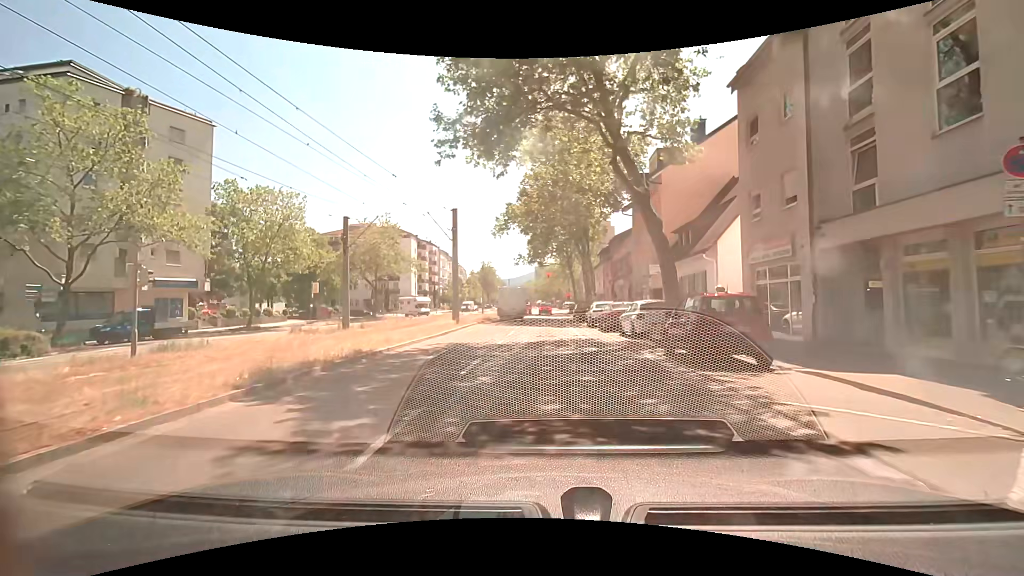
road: tertiary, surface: asphalt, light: Day
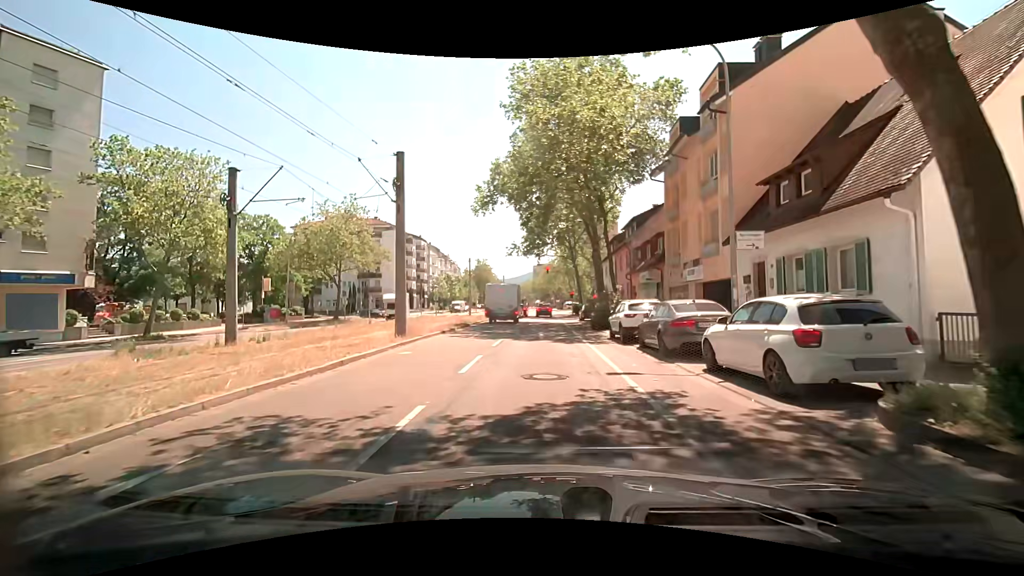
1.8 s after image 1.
(+0.1, +11.7) m; +1°
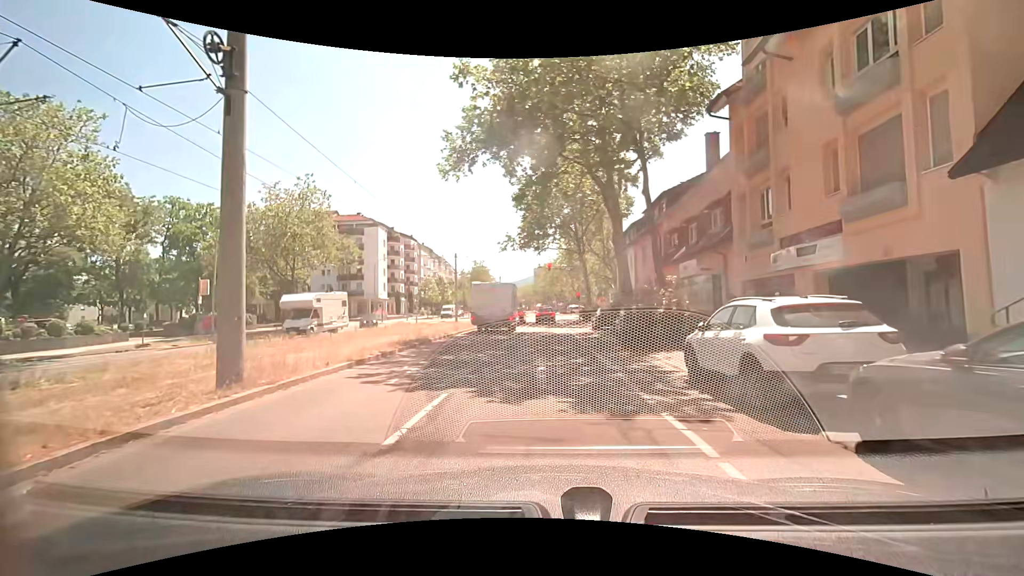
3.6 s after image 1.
(0.0, +10.7) m; 0°
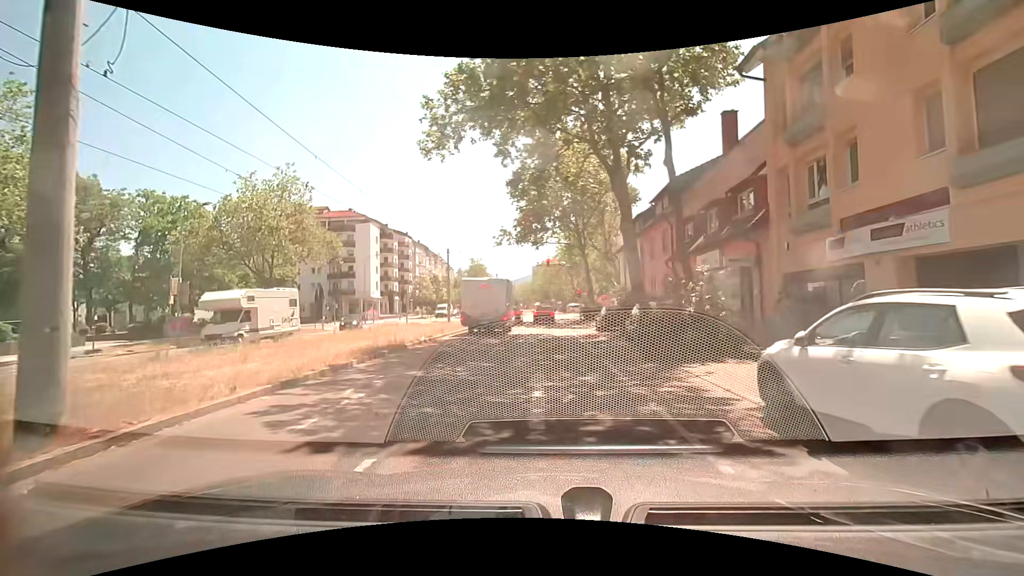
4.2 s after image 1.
(0.0, +3.3) m; +1°
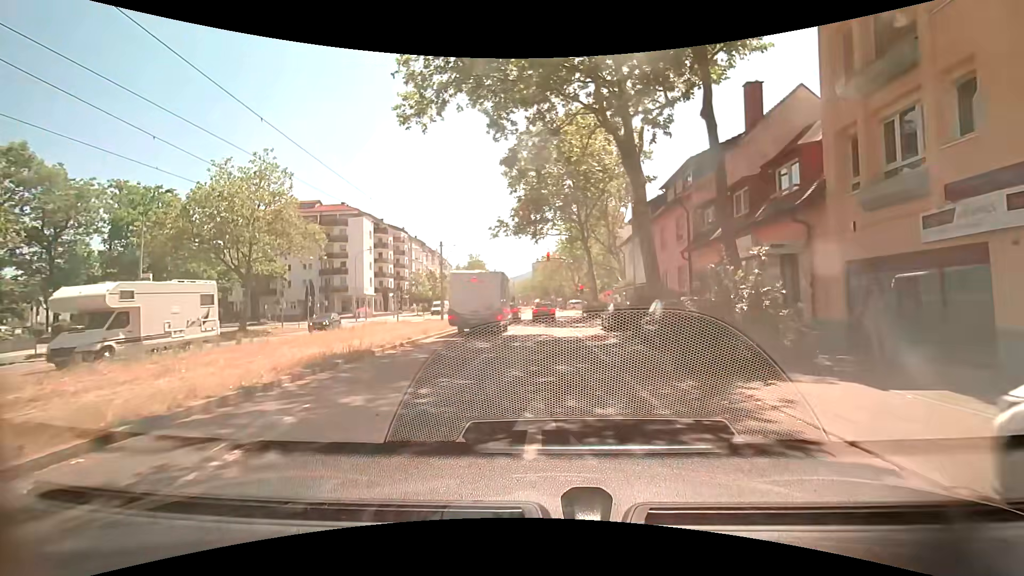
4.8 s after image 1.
(-0.1, +3.2) m; -1°
